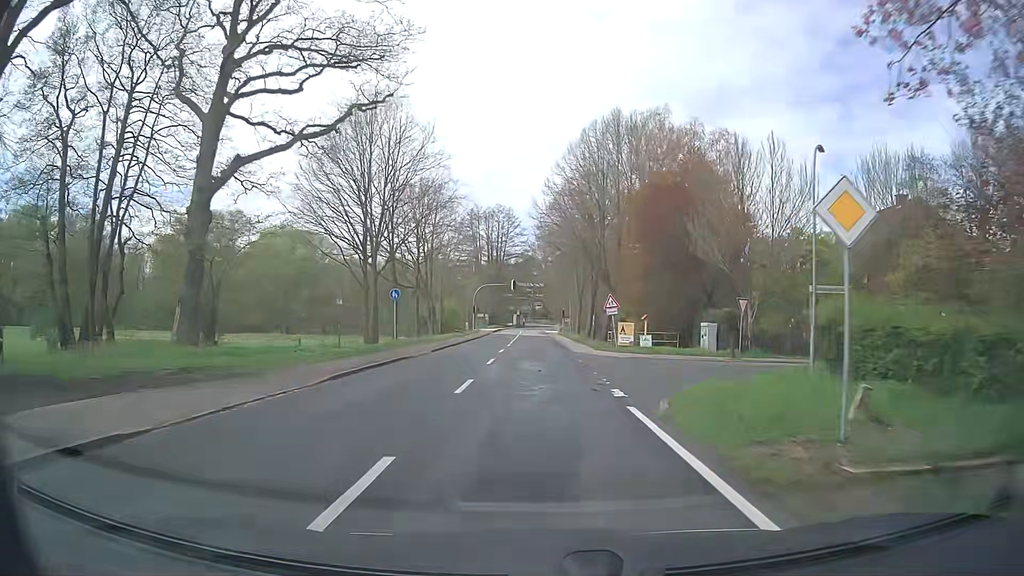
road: secondary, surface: asphalt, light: Day
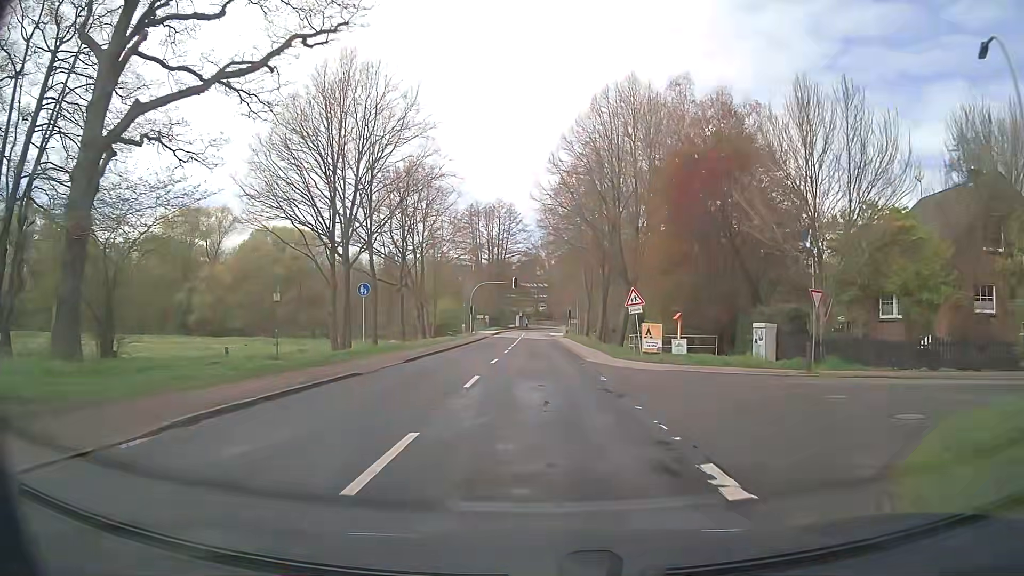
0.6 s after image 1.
(0.0, +7.6) m; 0°
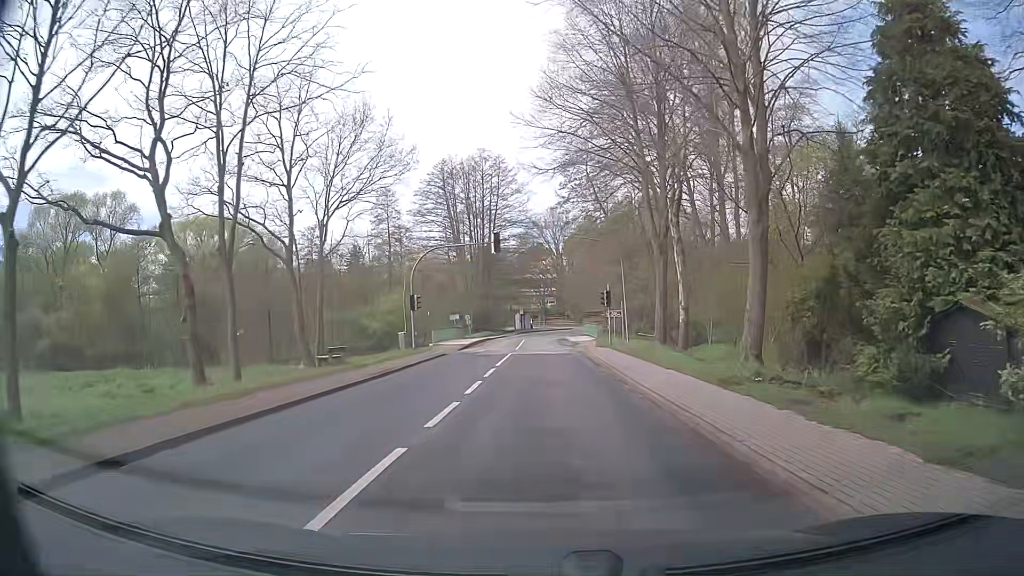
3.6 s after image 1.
(-0.4, +38.0) m; -1°
(0, +10) (0, +20) (0, +30) (0, +40) (0, +50) (0, +60) (+1, +70) (+3, +80) (+6, +89) (+9, +99) m
